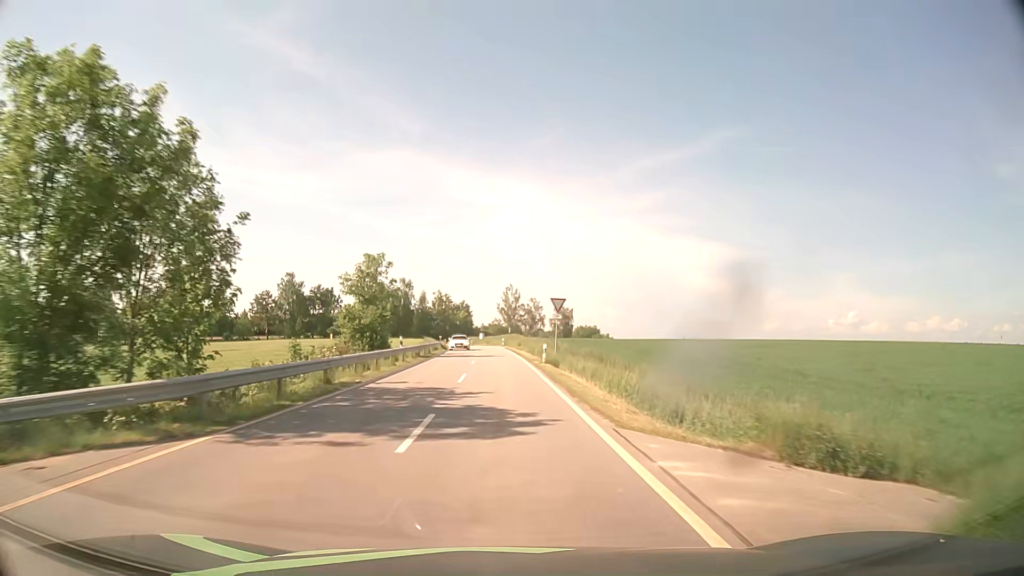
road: tertiary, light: Day
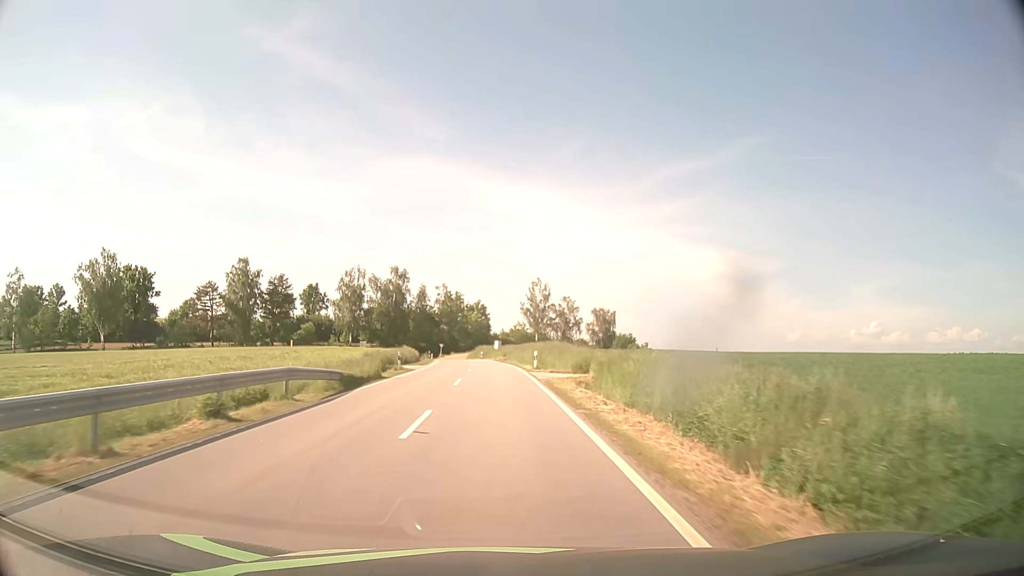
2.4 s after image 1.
(-0.7, +47.0) m; -2°
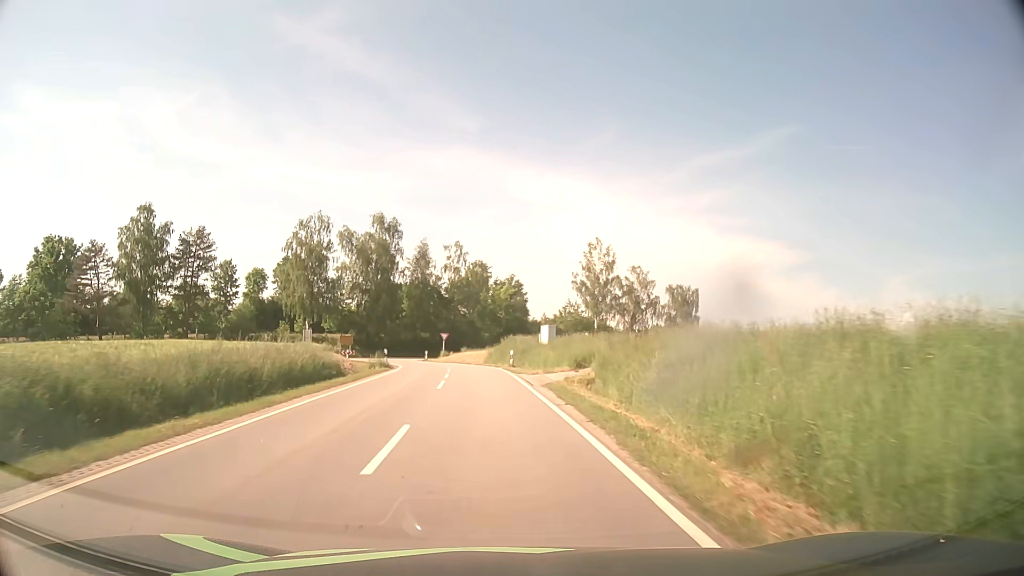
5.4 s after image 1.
(-1.3, +50.8) m; -3°
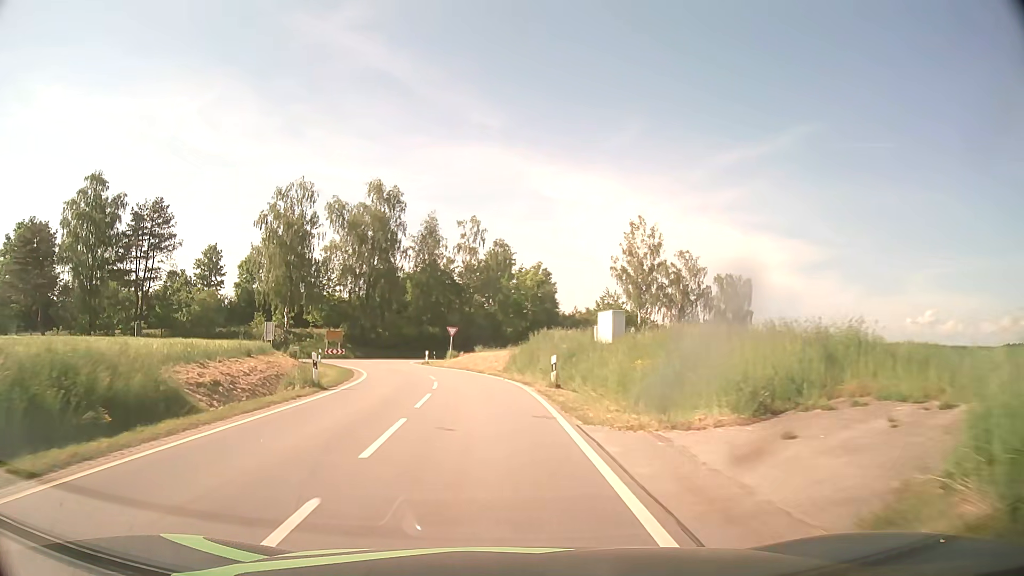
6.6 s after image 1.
(-0.3, +17.3) m; -2°
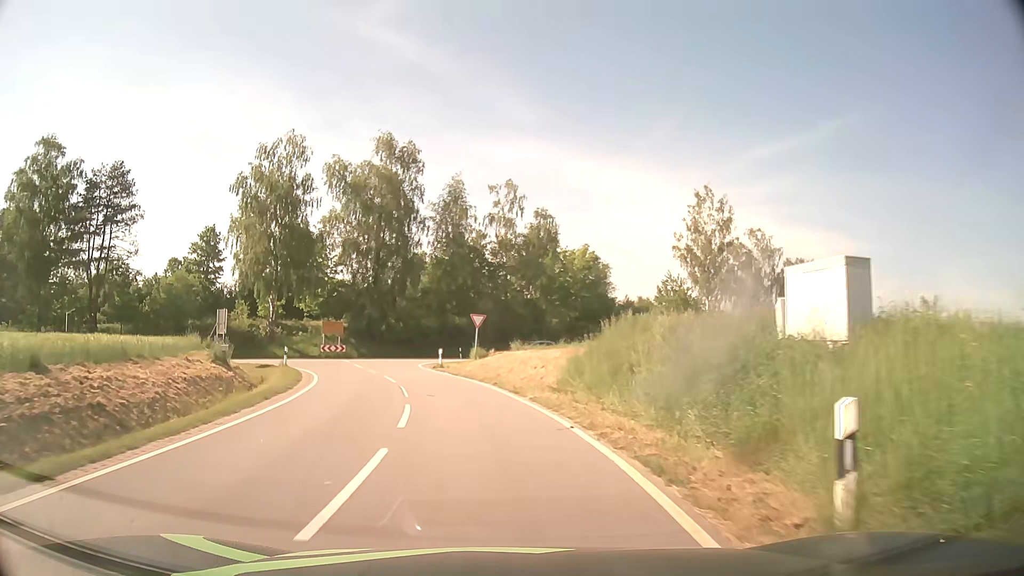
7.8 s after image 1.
(-0.3, +15.1) m; -3°
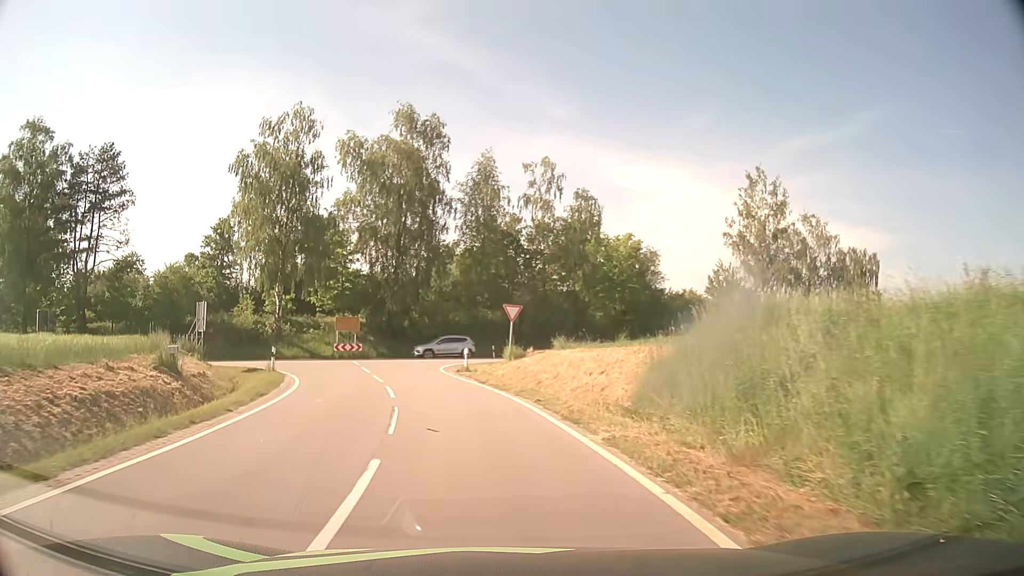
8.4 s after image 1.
(-0.2, +6.7) m; -3°
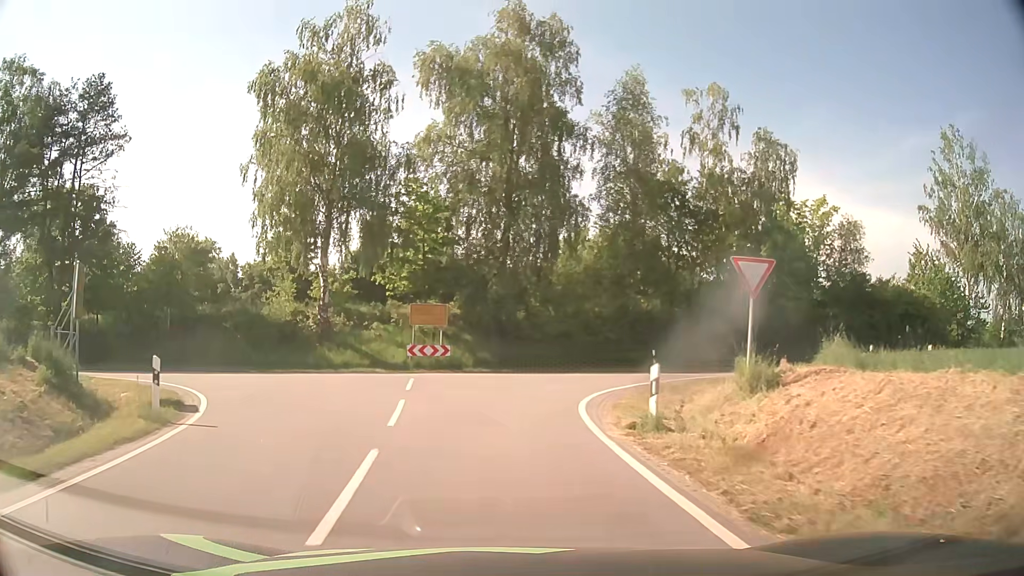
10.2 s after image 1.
(-1.6, +16.9) m; -11°
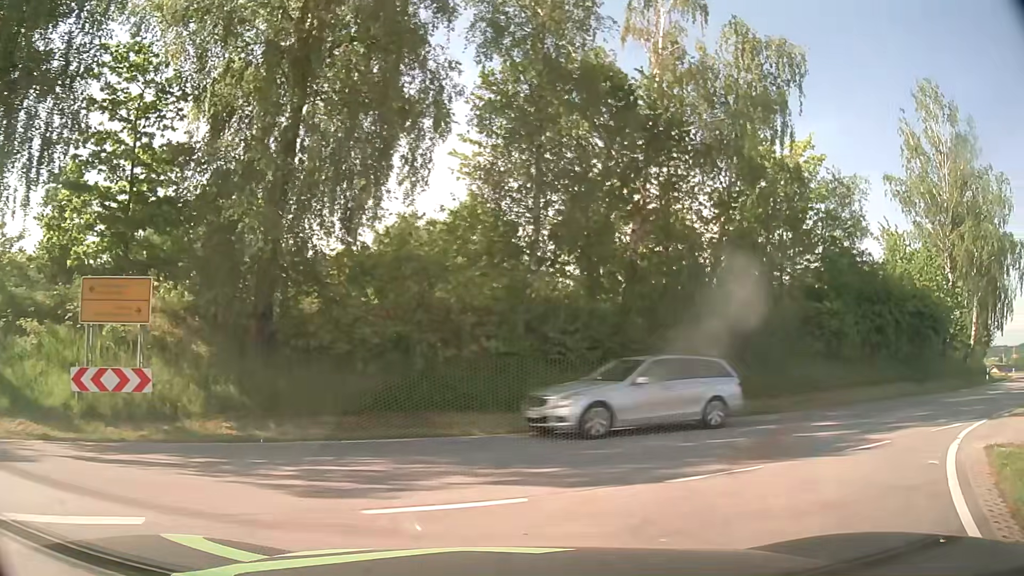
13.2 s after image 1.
(+0.6, +17.2) m; +15°
(+3, +9) (+11, +15) (+19, +21) (+28, +26) (+36, +32) (+44, +38) (+51, +45) (+58, +52) (+65, +59) (+71, +67) m
